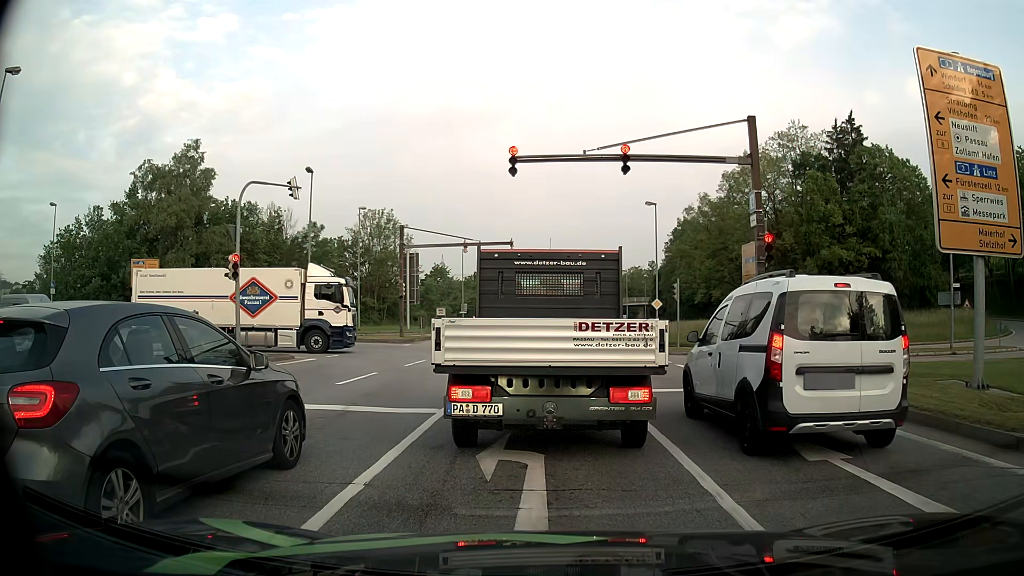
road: primary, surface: asphalt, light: Day
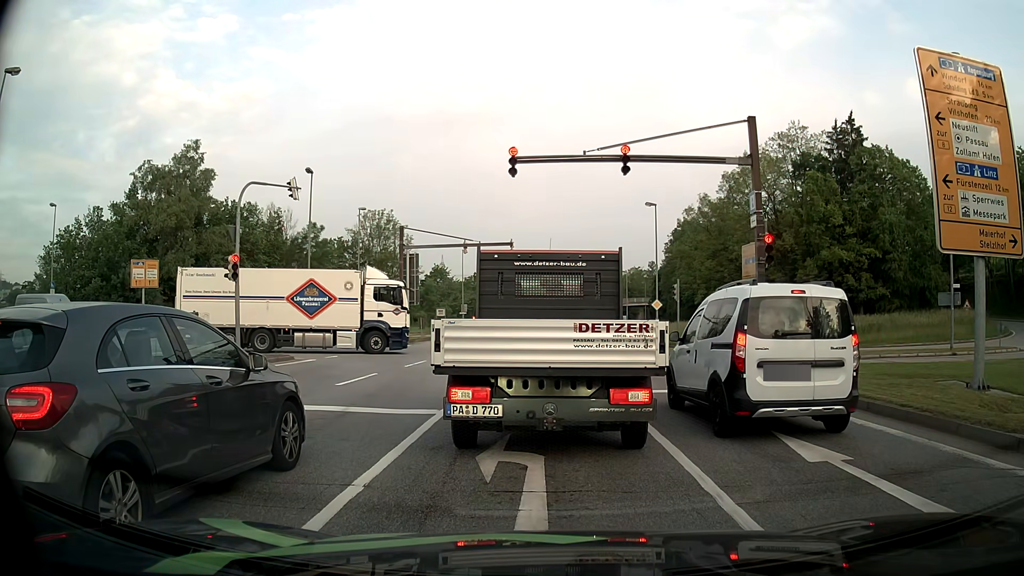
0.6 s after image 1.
(0.0, +0.1) m; 0°
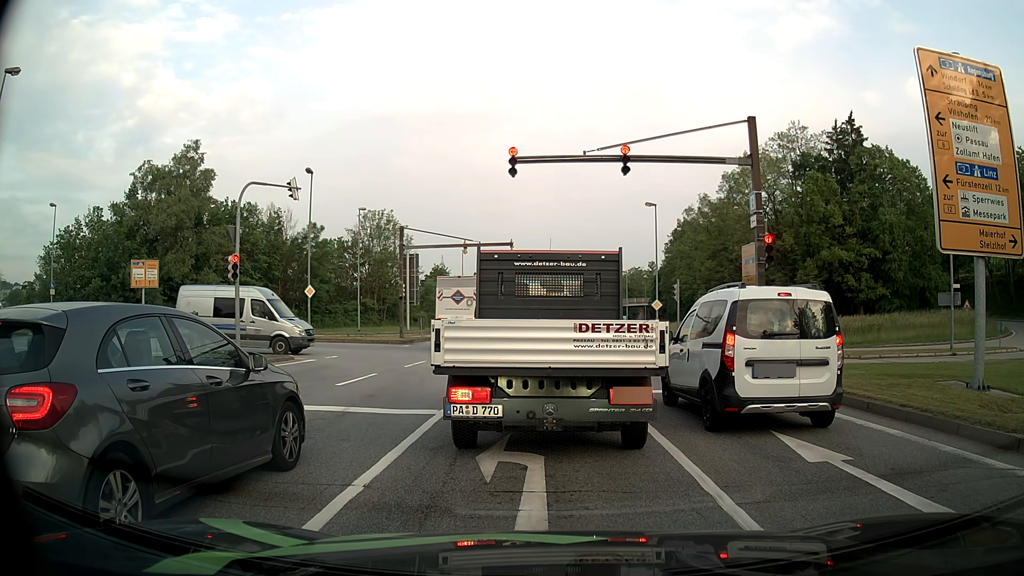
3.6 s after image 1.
(0.0, +0.1) m; 0°
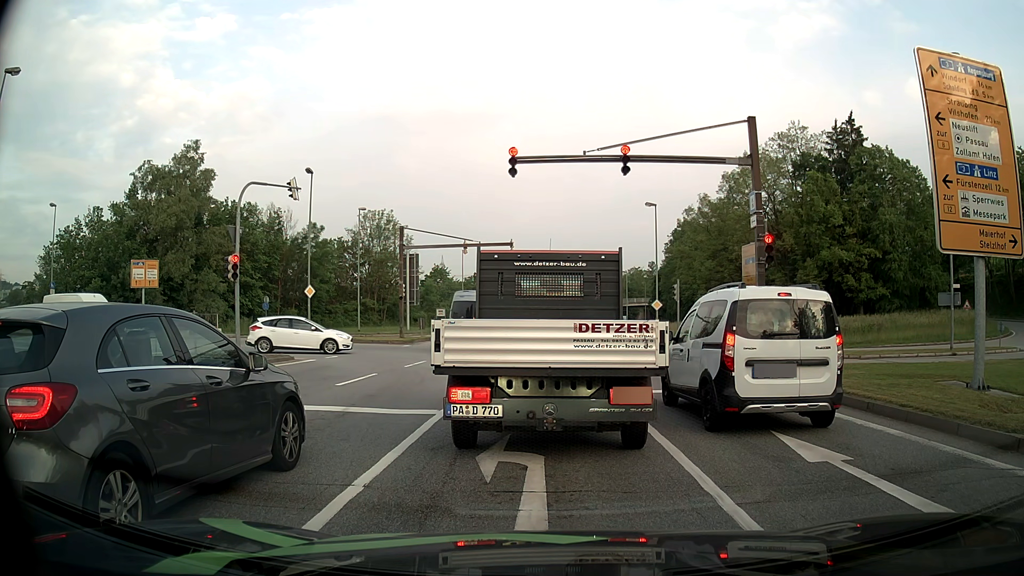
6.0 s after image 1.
(0.0, 0.0) m; 0°
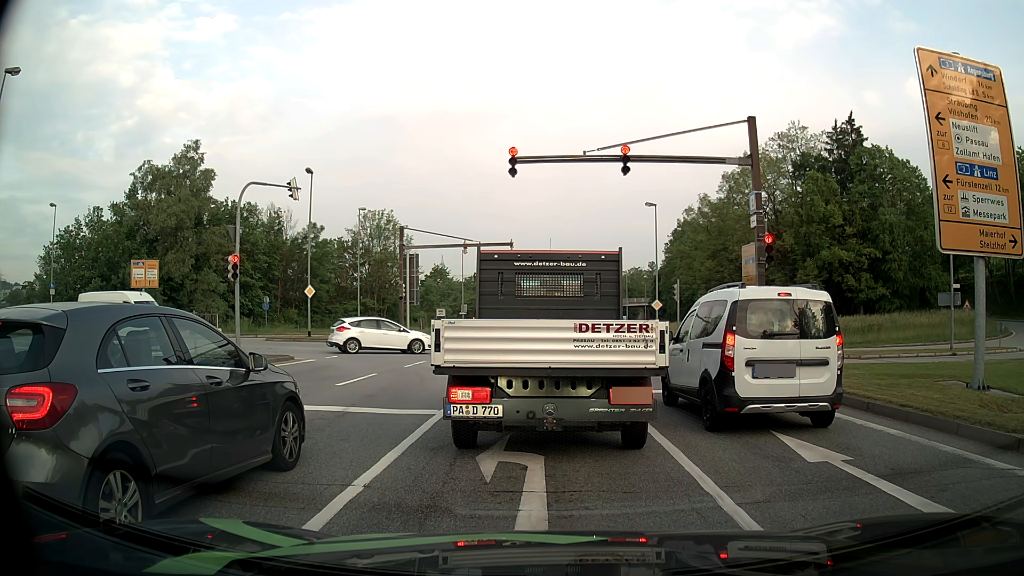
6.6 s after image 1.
(0.0, 0.0) m; 0°
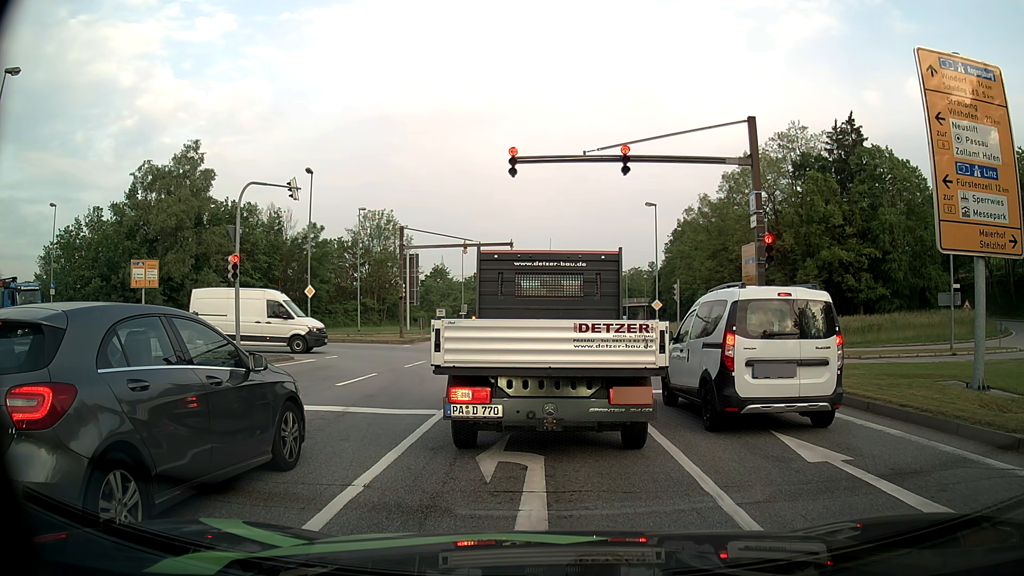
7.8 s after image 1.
(0.0, 0.0) m; 0°
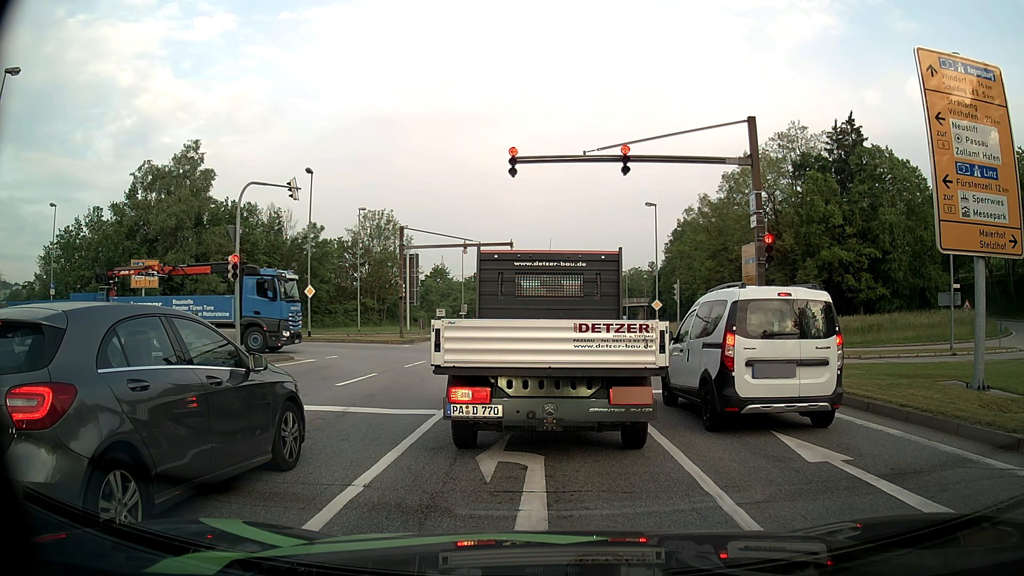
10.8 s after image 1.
(0.0, 0.0) m; 0°
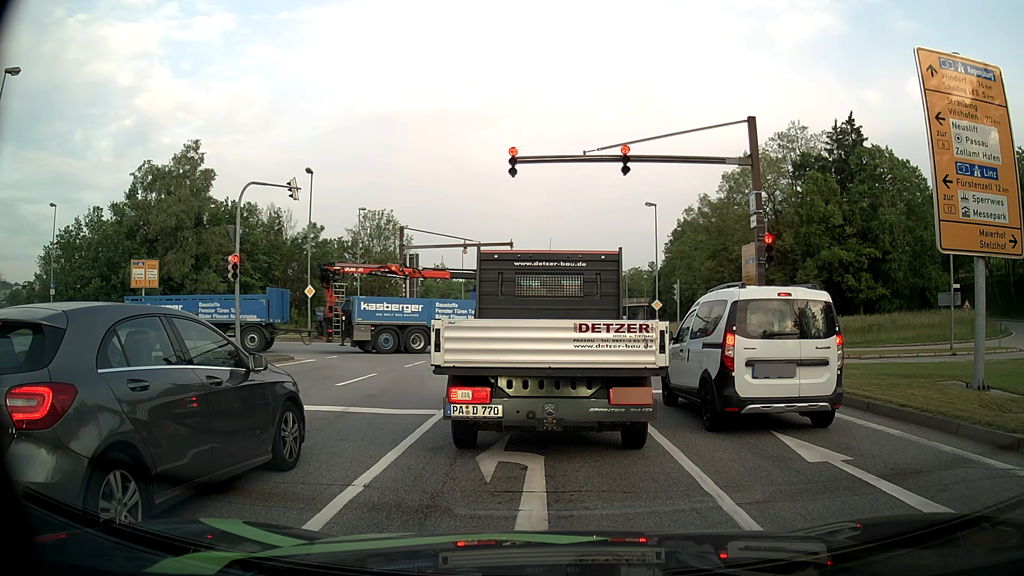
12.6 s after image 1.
(0.0, 0.0) m; 0°
